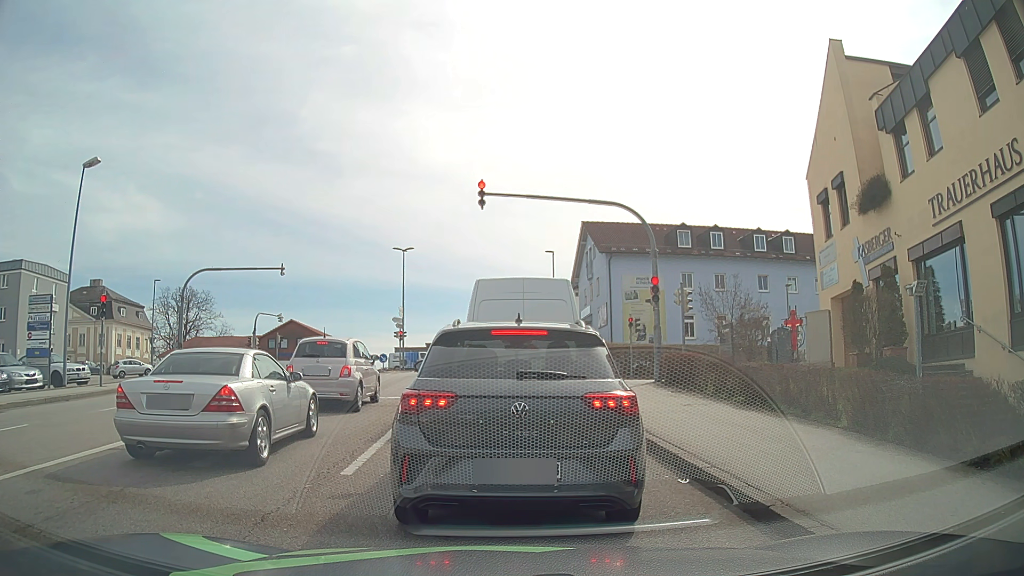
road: tertiary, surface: asphalt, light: Day
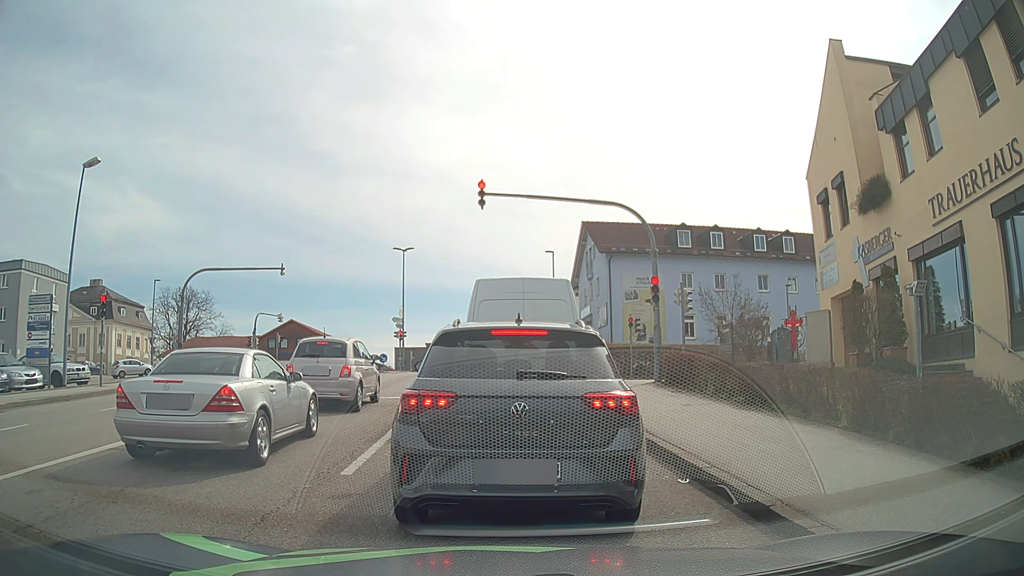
(0.0, 0.0) m; 0°
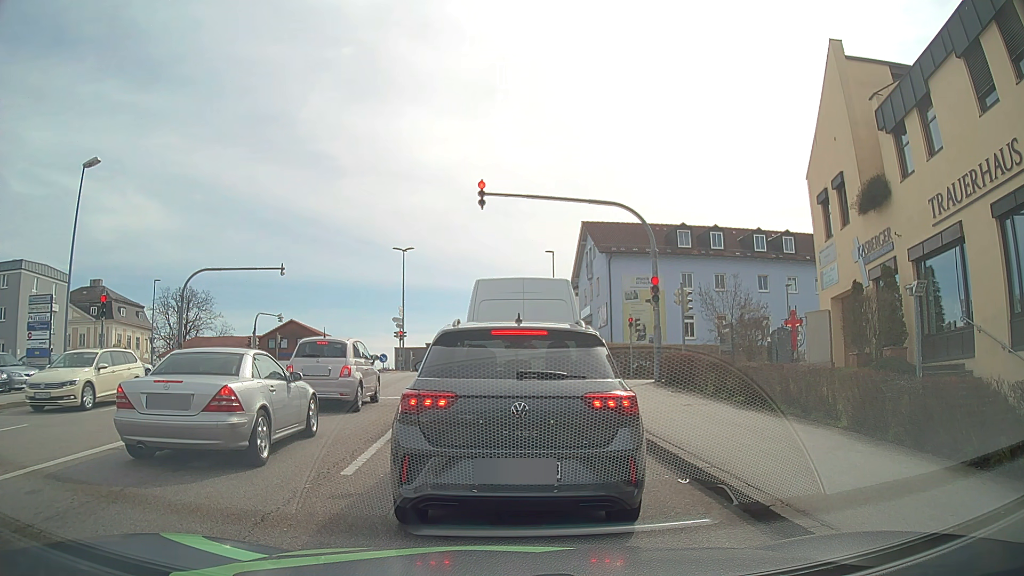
(0.0, 0.0) m; 0°
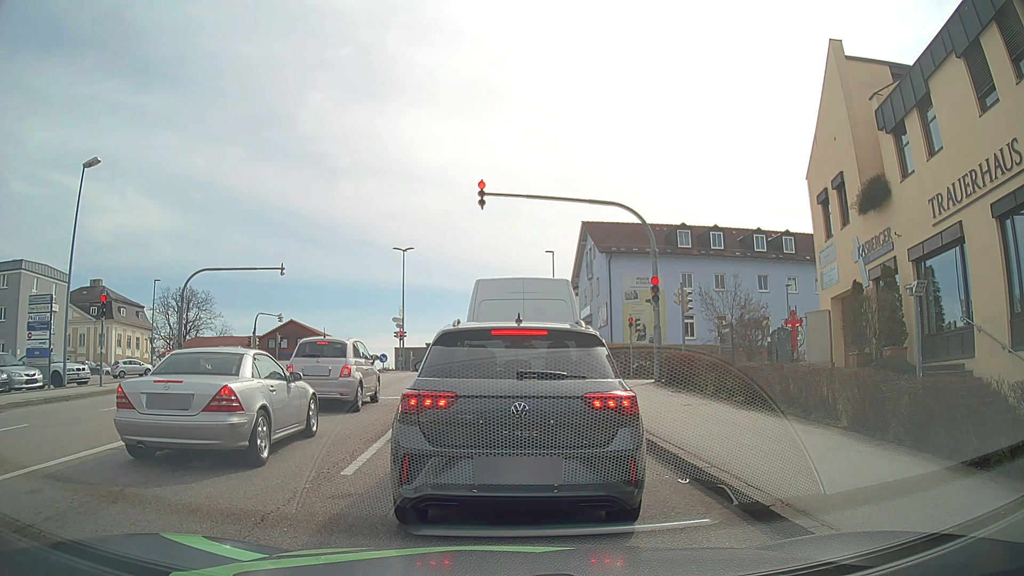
(0.0, 0.0) m; 0°
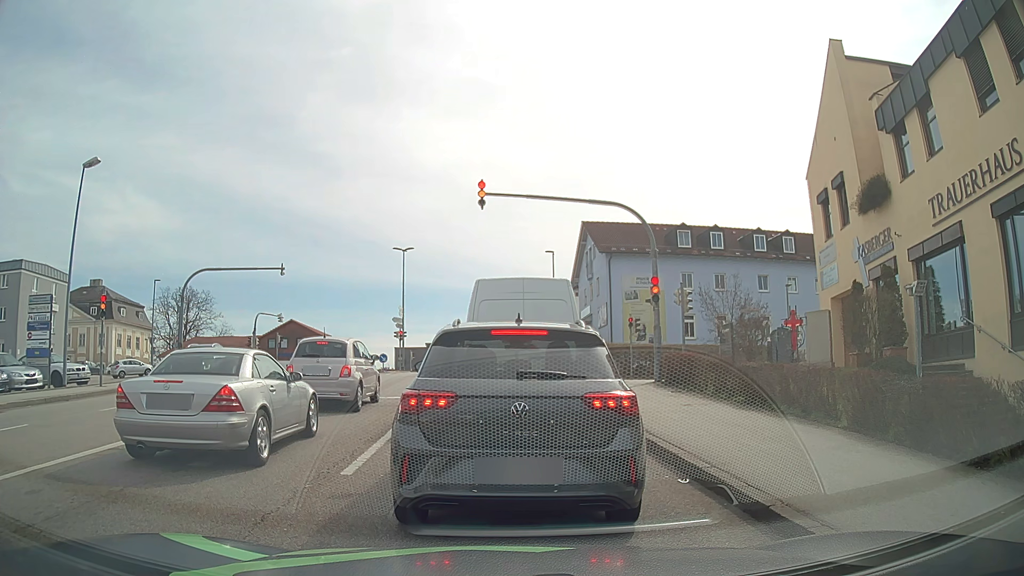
(0.0, 0.0) m; 0°
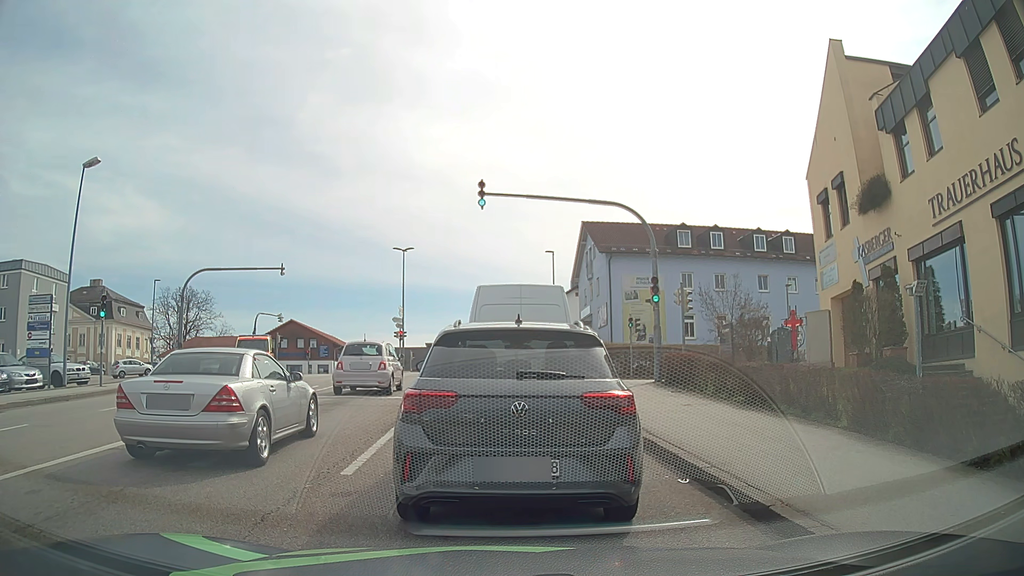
(0.0, 0.0) m; 0°
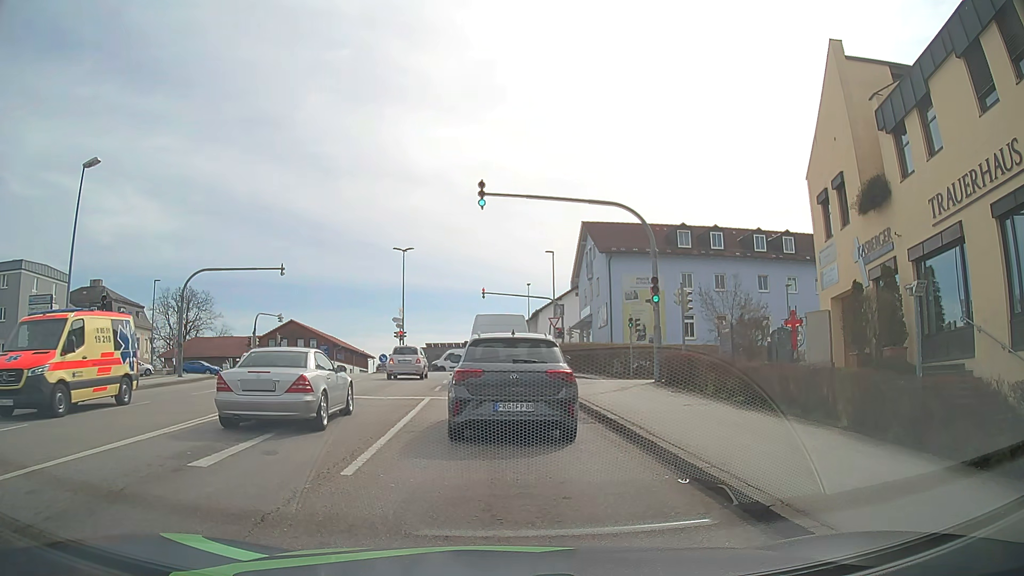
(0.0, 0.0) m; 0°
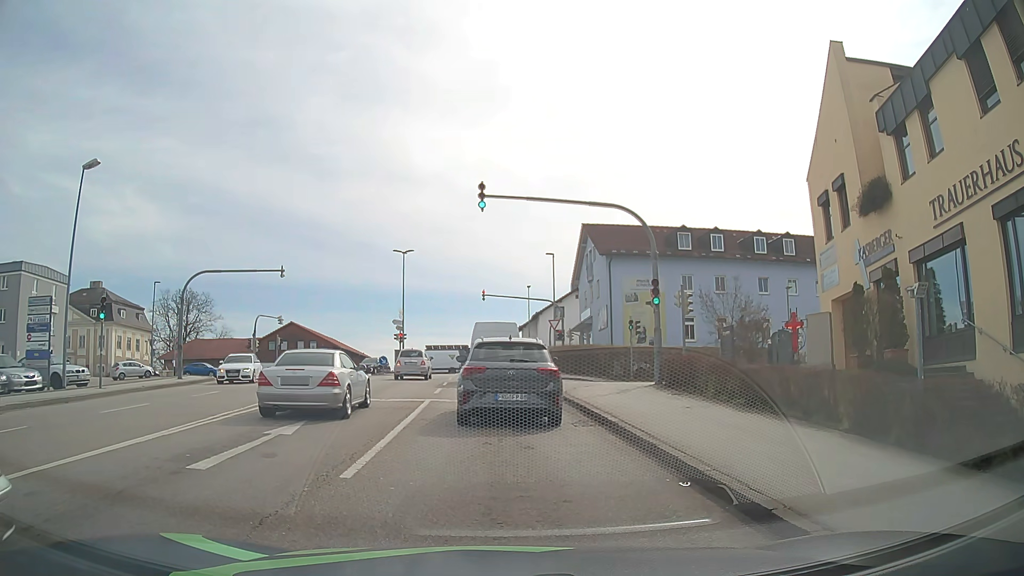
(0.0, 0.0) m; 0°
